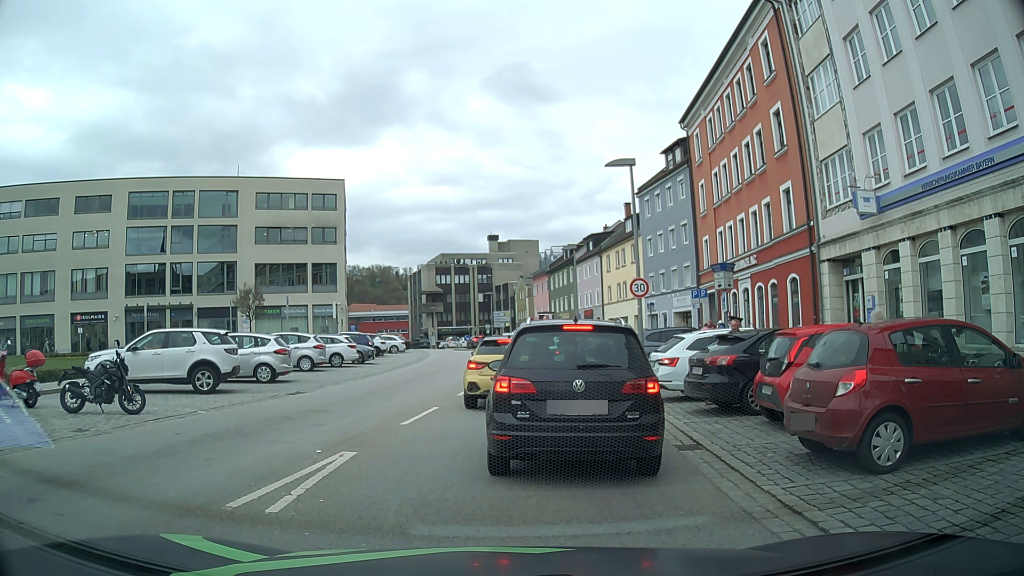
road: tertiary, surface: asphalt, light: Day
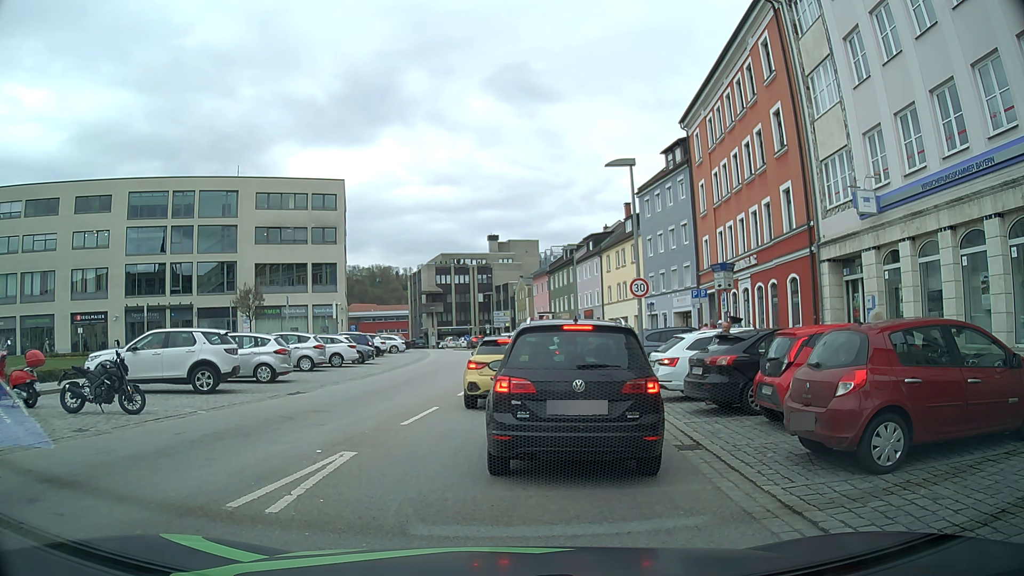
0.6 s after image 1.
(0.0, 0.0) m; 0°
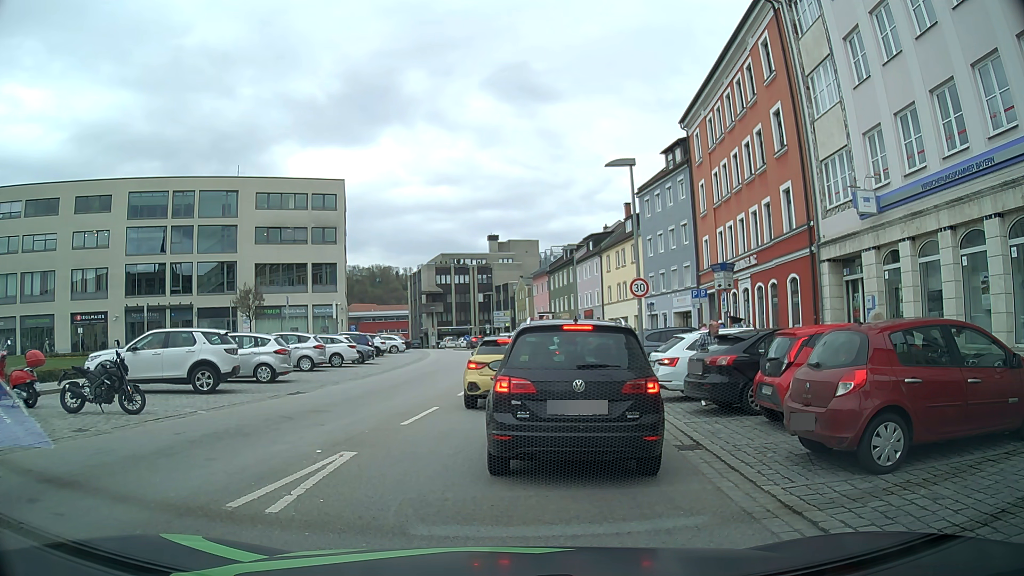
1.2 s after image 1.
(0.0, 0.0) m; 0°
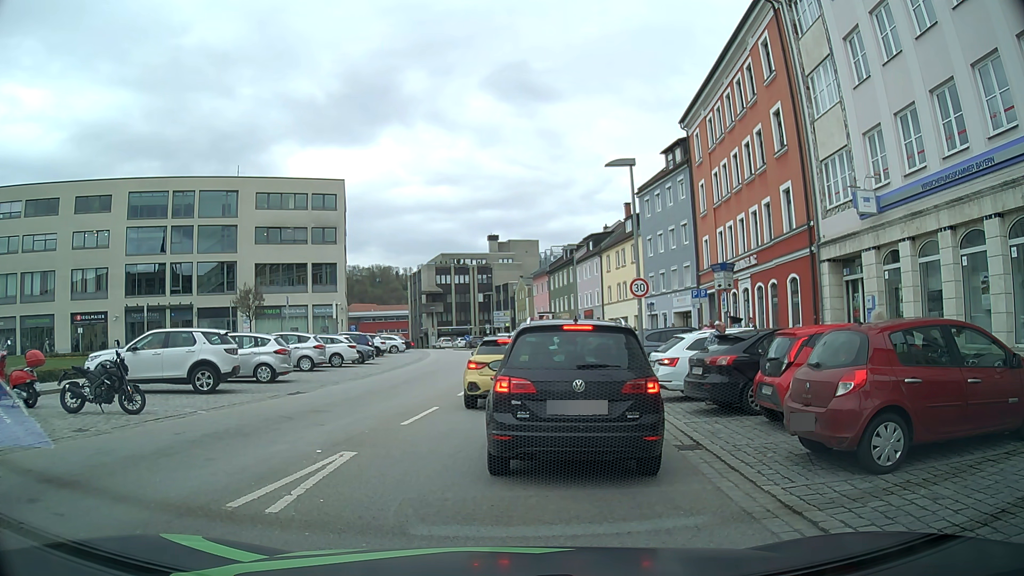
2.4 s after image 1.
(0.0, 0.0) m; 0°
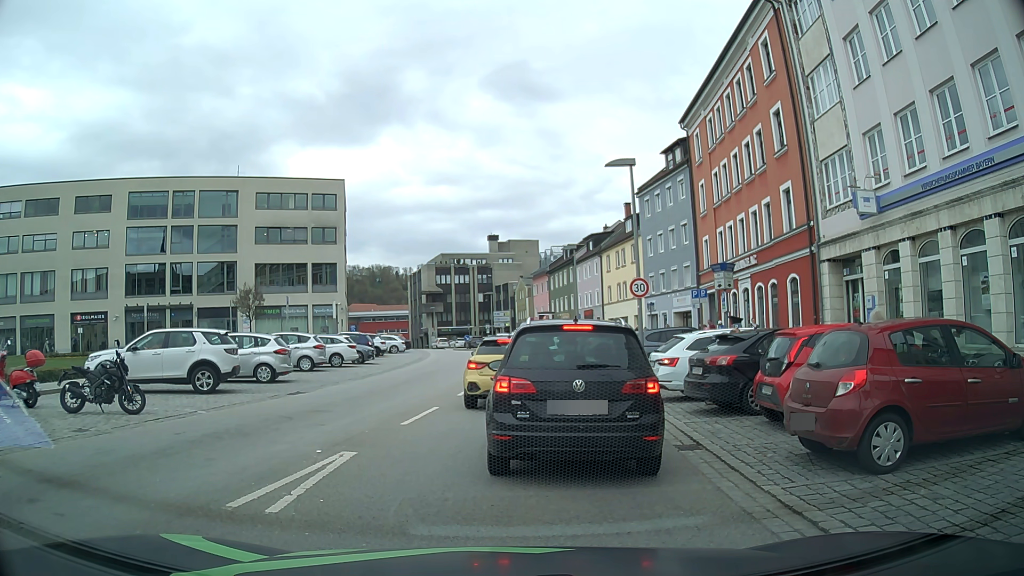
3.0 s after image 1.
(0.0, 0.0) m; 0°
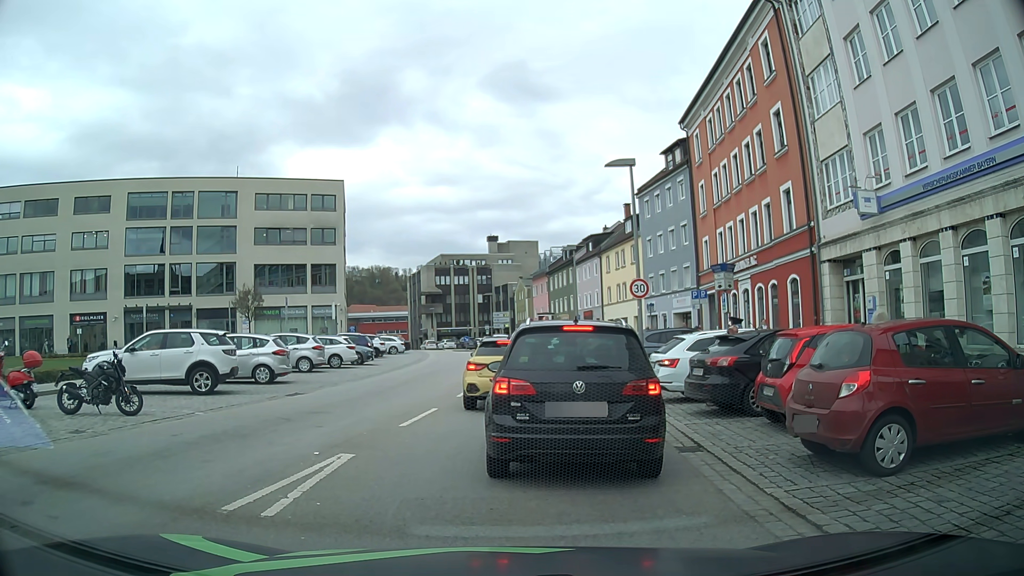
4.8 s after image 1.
(0.0, 0.0) m; 0°
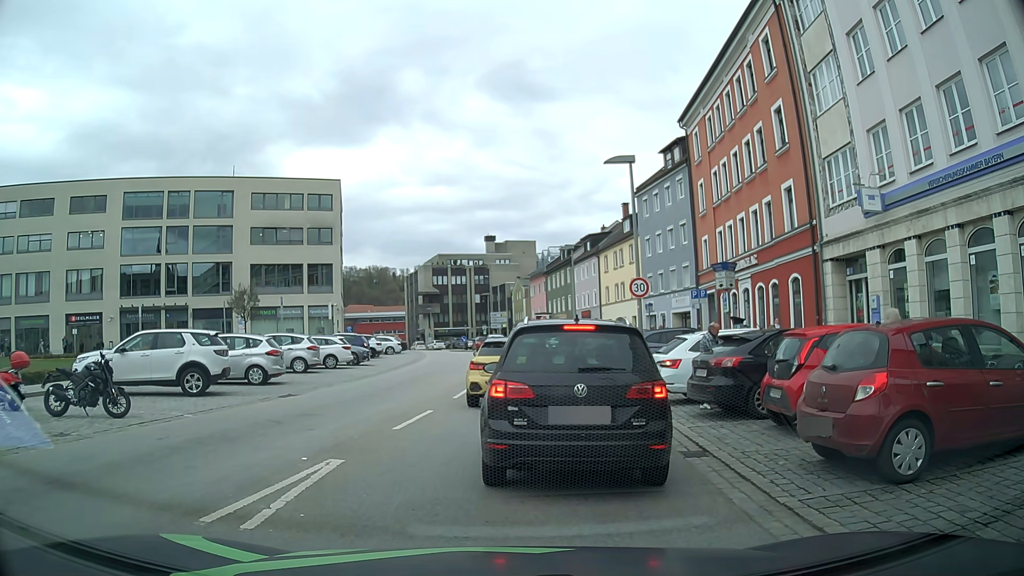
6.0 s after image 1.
(0.0, +0.4) m; 0°
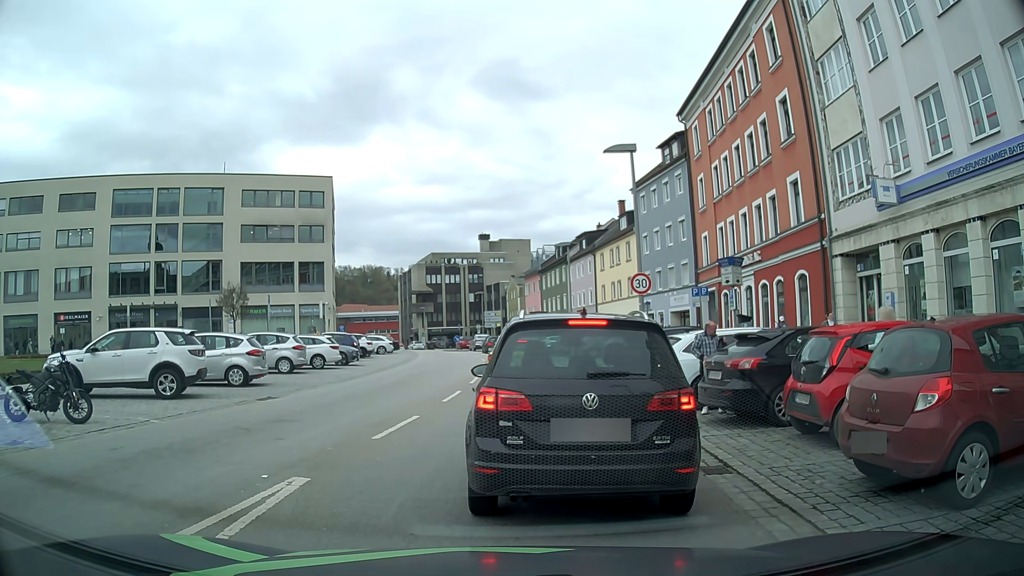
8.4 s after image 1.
(0.0, +1.1) m; 0°
